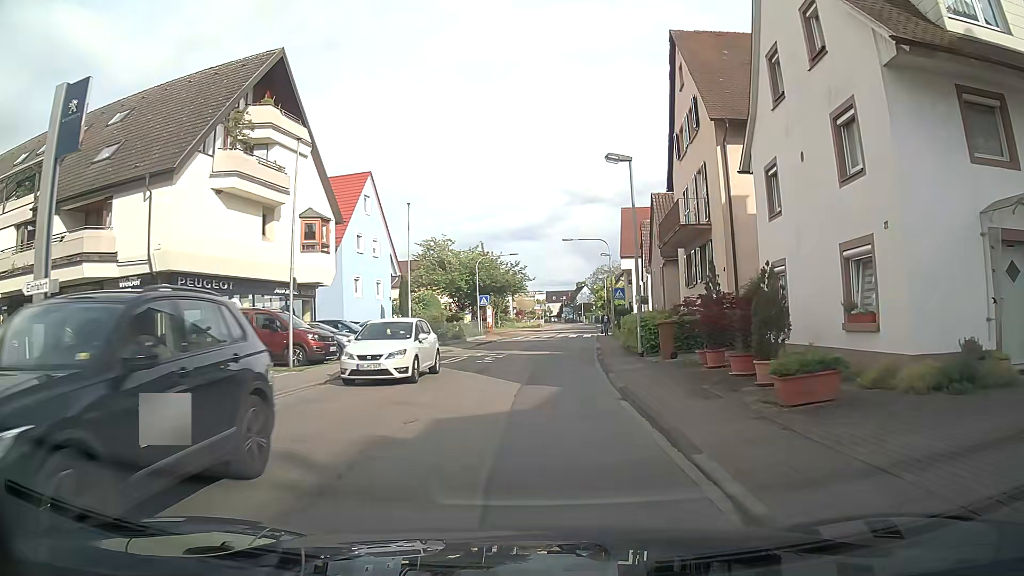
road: tertiary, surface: asphalt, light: Day
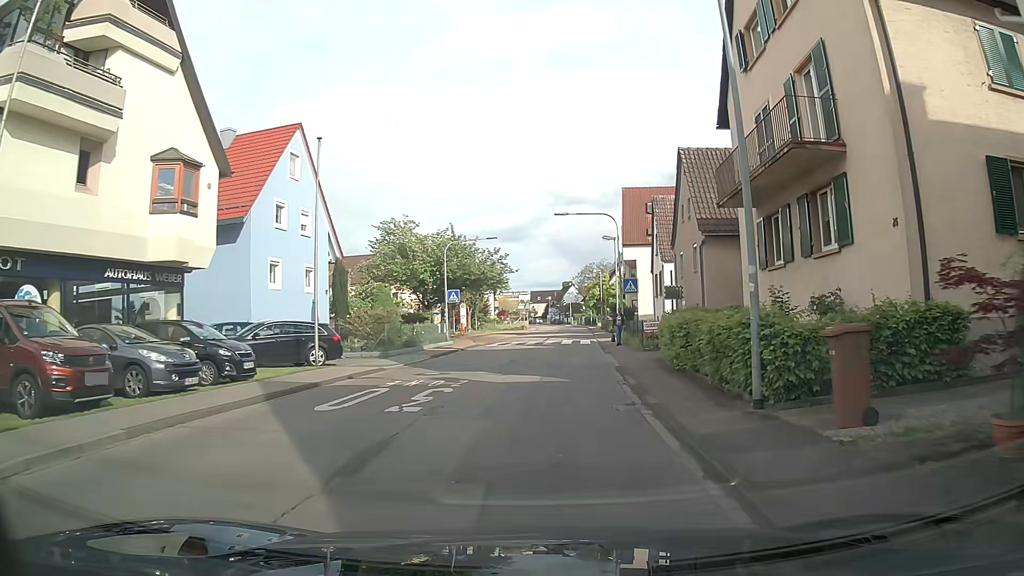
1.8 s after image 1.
(+0.4, +11.6) m; +3°
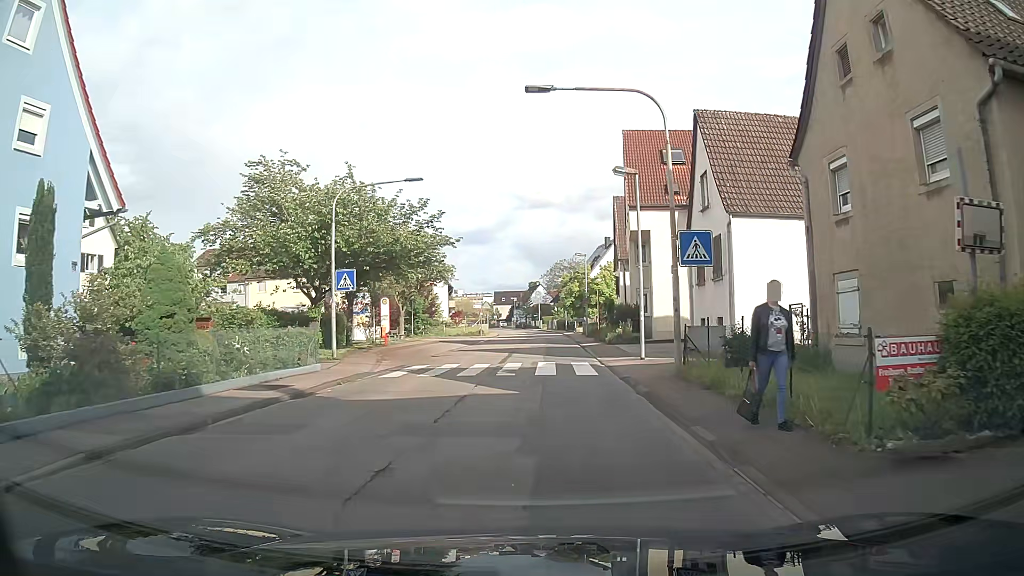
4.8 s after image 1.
(+0.6, +19.3) m; +2°
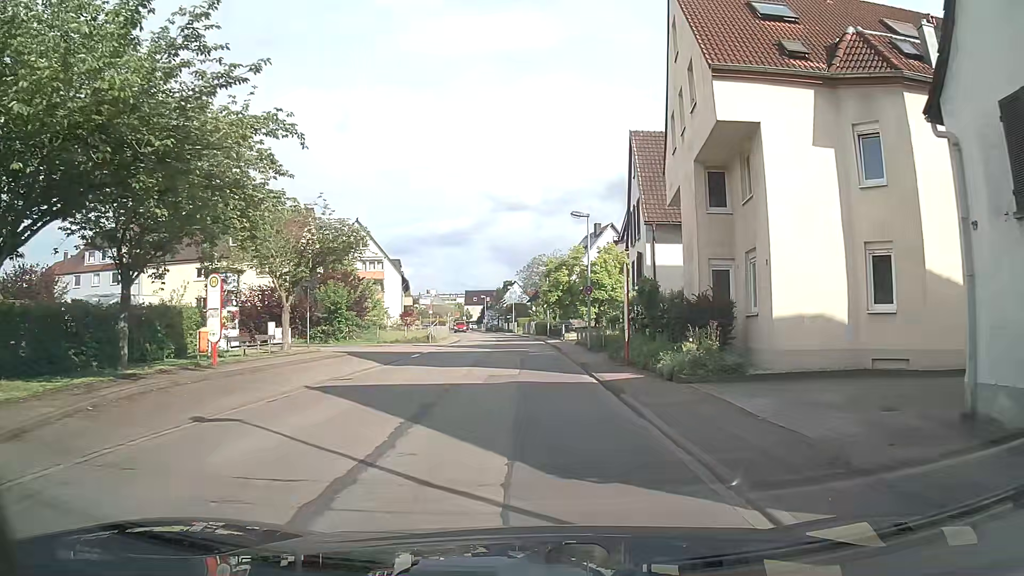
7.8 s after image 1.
(+0.6, +19.5) m; +1°
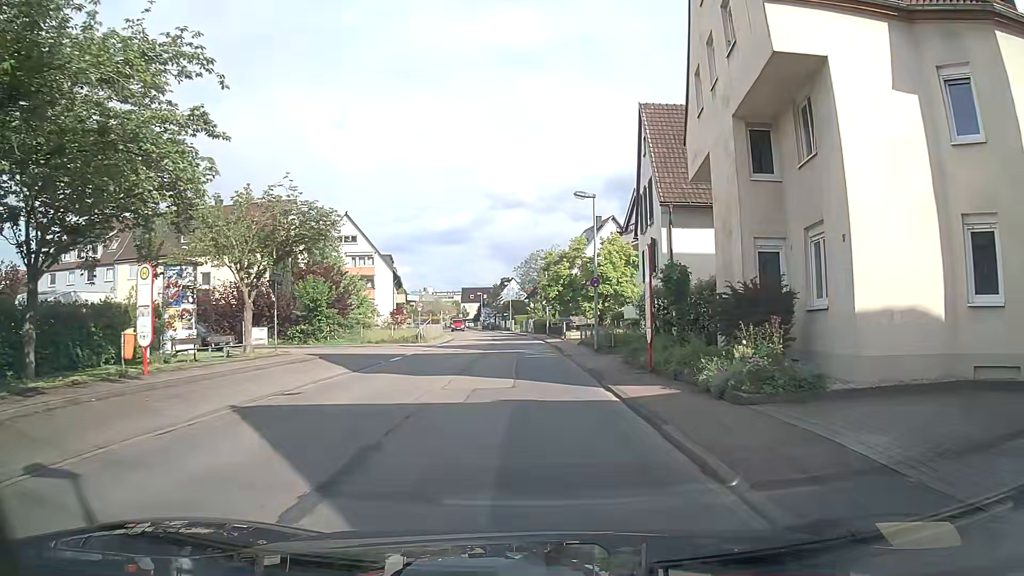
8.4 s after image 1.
(+0.1, +4.0) m; +1°
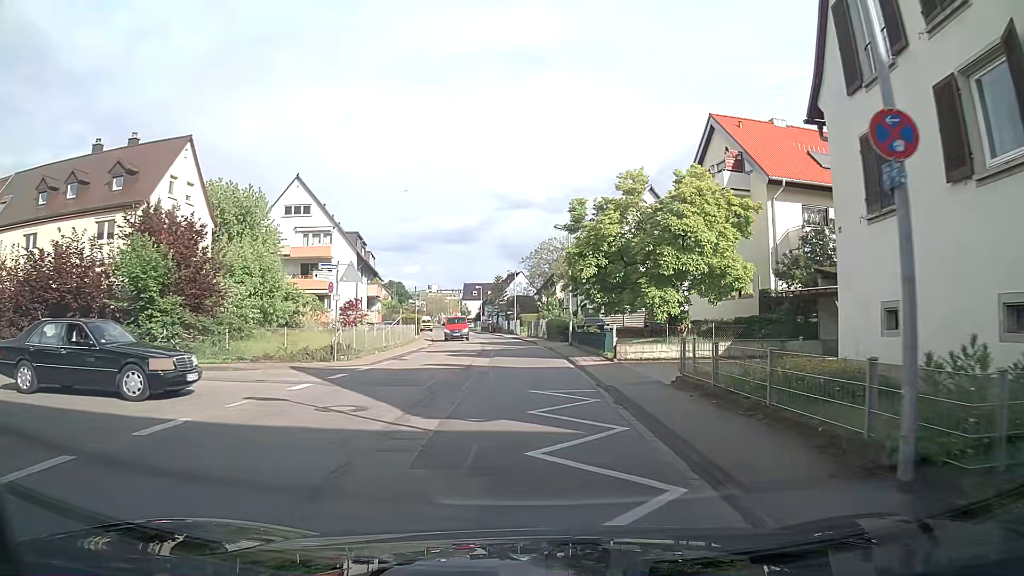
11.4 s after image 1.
(0.0, +20.9) m; -1°
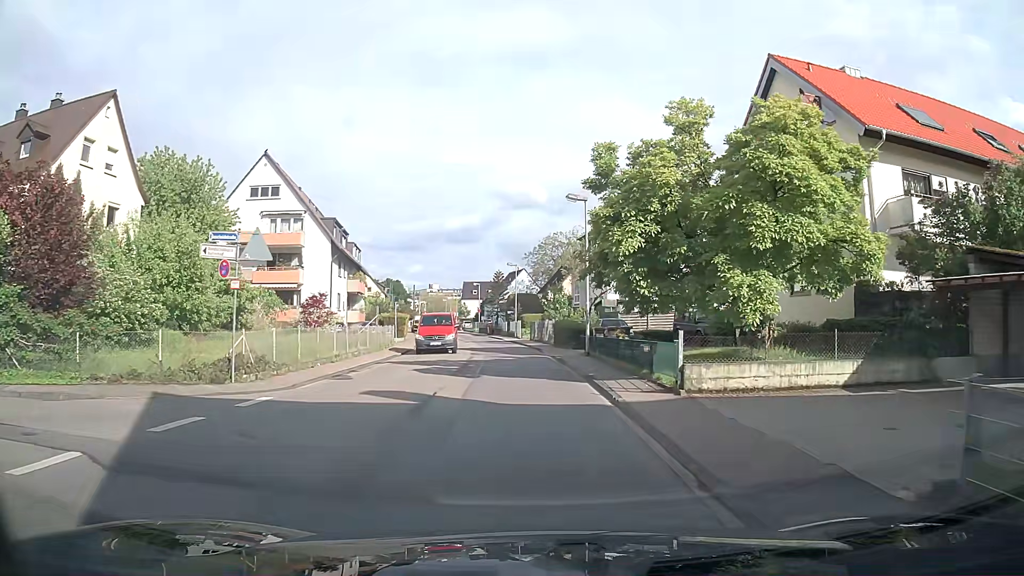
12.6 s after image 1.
(0.0, +8.7) m; -1°
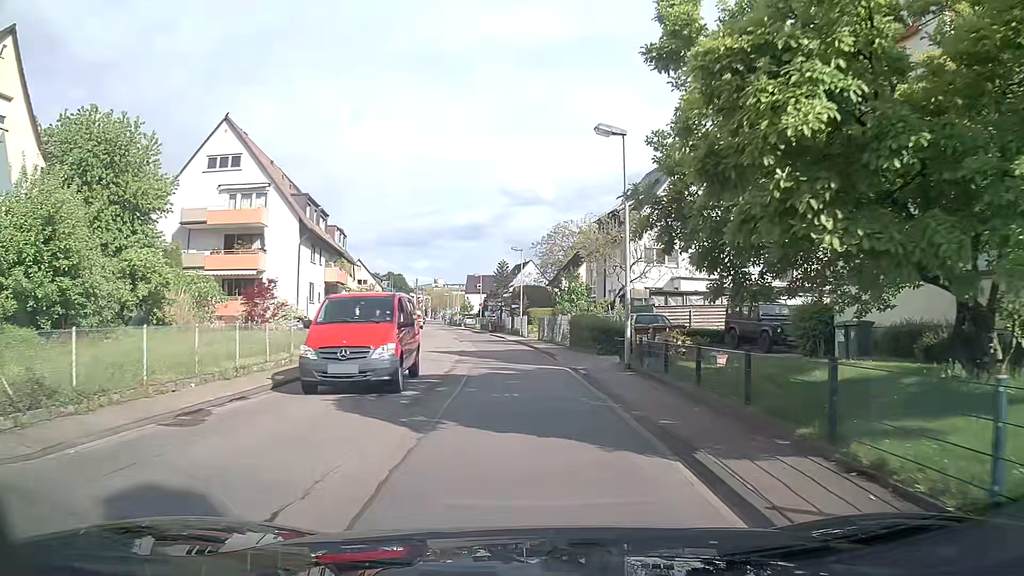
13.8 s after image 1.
(+0.2, +8.9) m; +1°
(0, +10) (-1, +20) (-1, +30) (-3, +40) (-4, +50) (-6, +60) (-8, +69) (-10, +79) (-12, +89) (-14, +99) m
